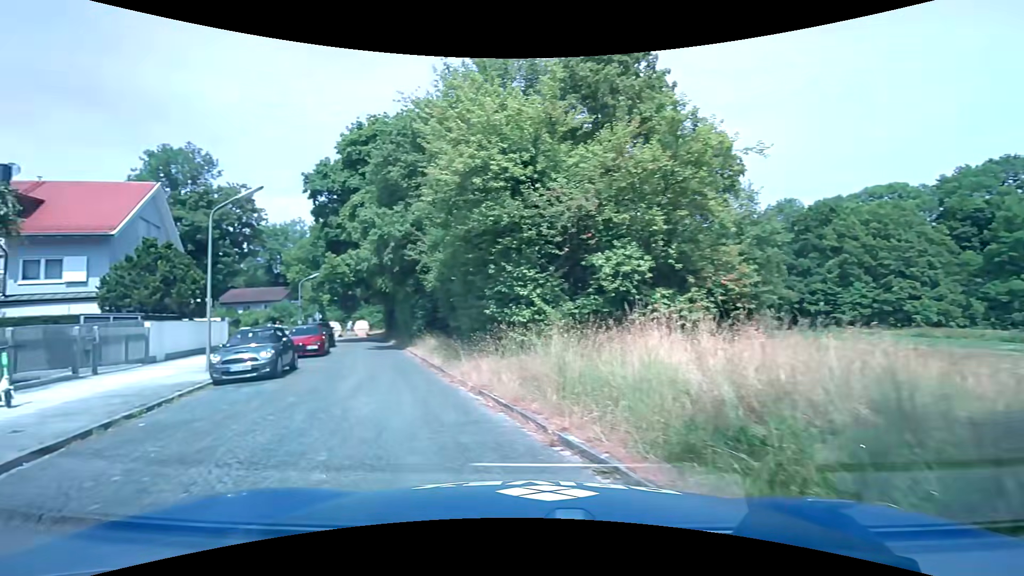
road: residential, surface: asphalt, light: Day
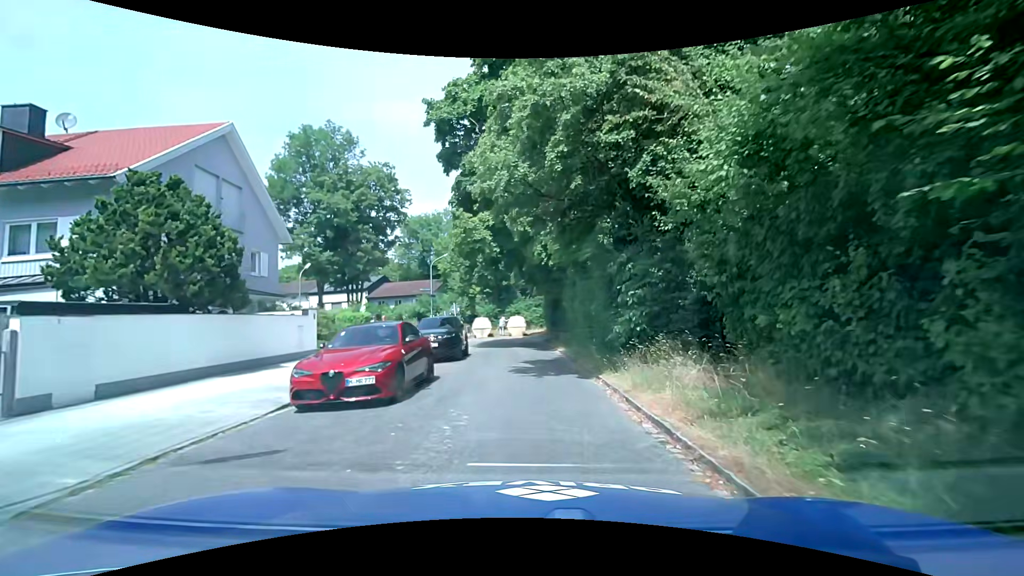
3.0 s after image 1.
(-4.2, +15.2) m; -18°
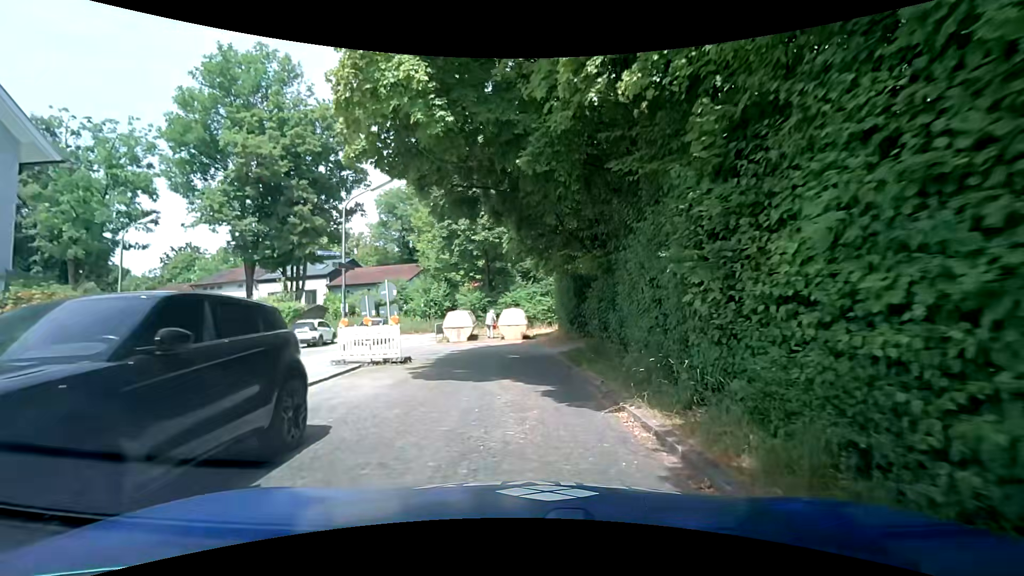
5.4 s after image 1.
(-0.5, +15.3) m; -2°
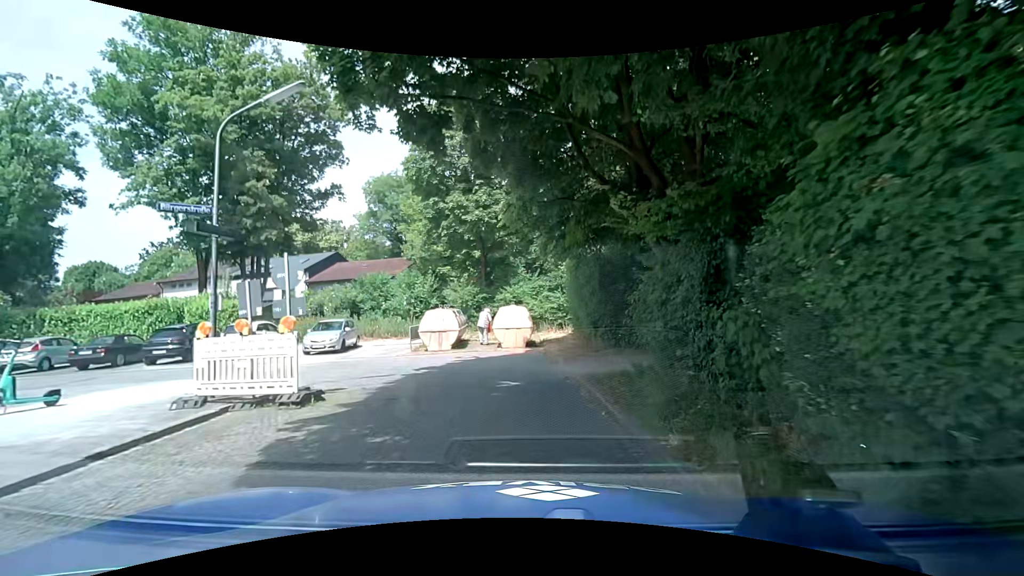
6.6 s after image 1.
(-0.1, +6.8) m; 0°
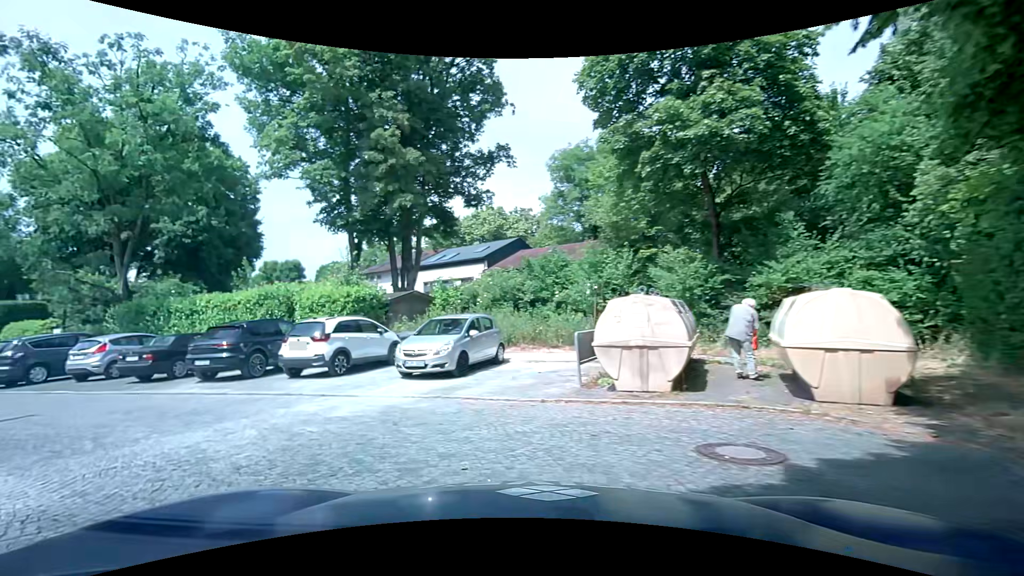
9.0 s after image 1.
(-1.2, +11.3) m; -22°
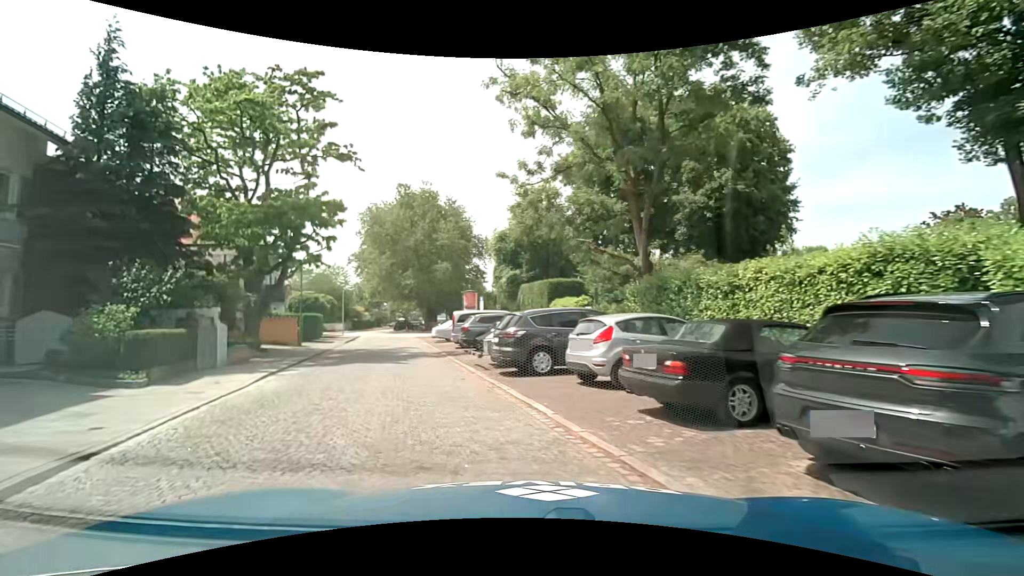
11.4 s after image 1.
(-5.6, +9.7) m; -54°
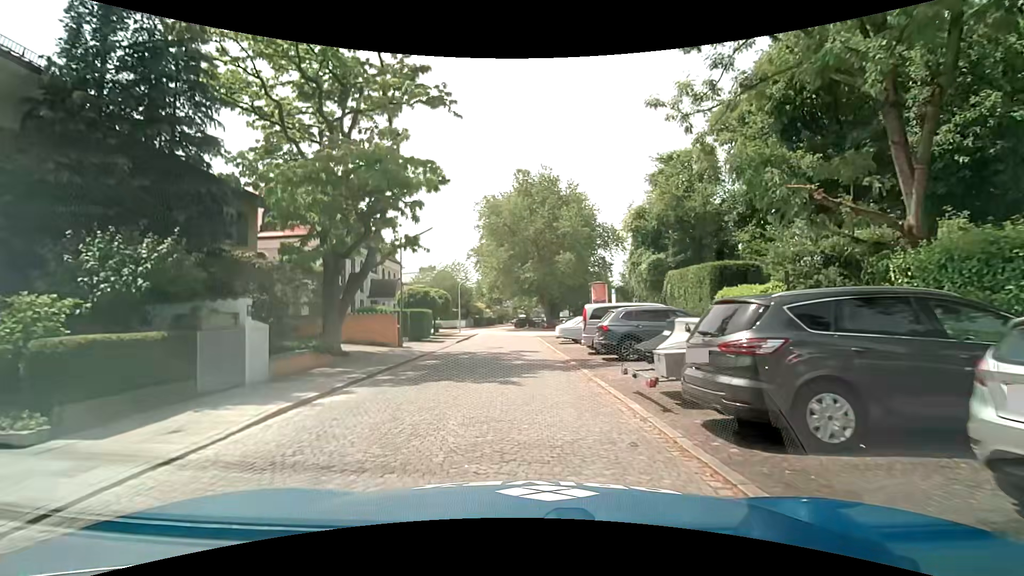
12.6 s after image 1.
(-0.9, +6.6) m; -14°
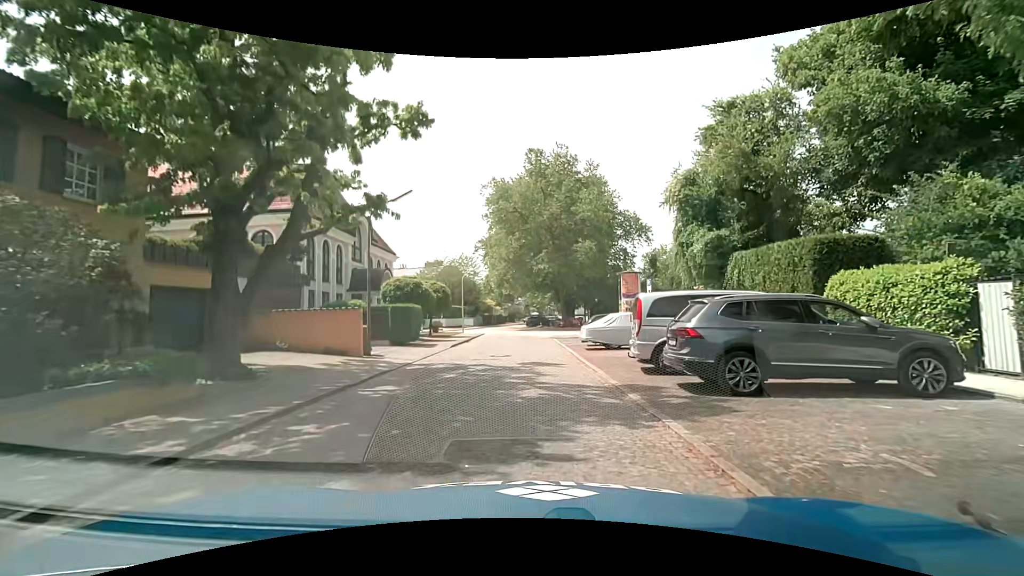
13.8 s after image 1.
(-0.1, +7.1) m; -2°
(0, +10) (0, +20) (0, +30) (0, +40) (-2, +50) (-4, +60) (-3, +70) (-2, +80) (-1, +89) (0, +99) m
